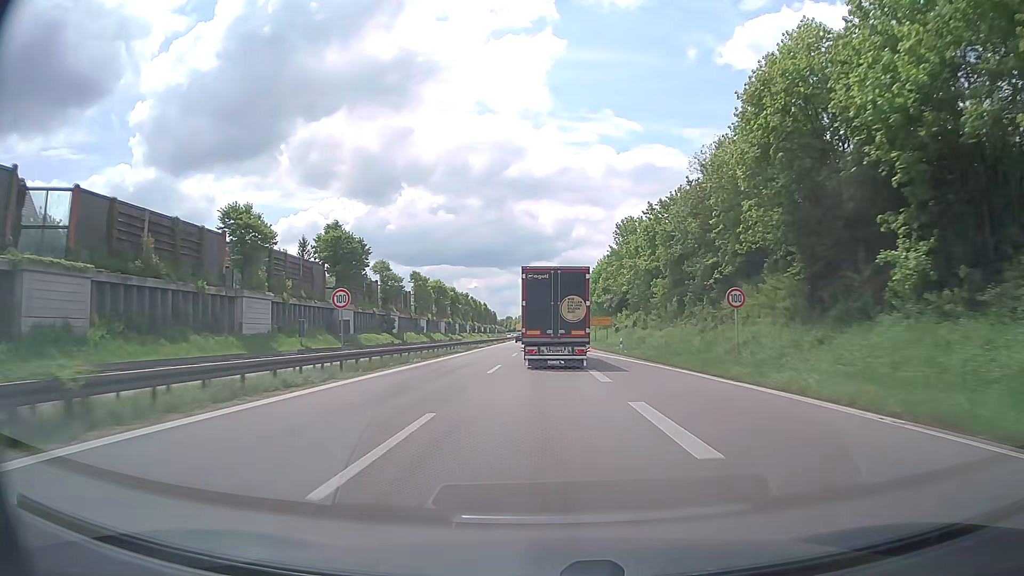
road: trunk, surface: asphalt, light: Day
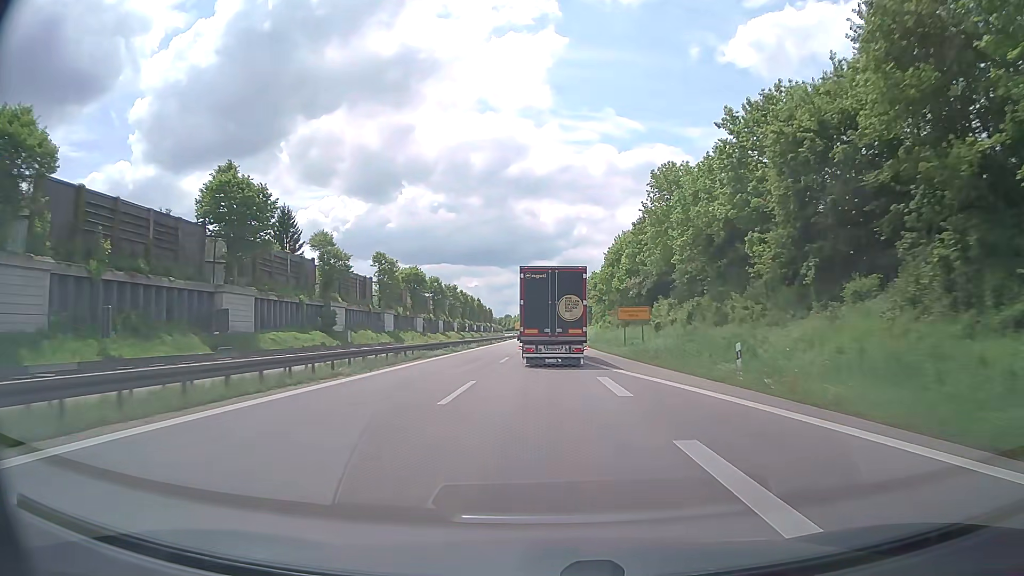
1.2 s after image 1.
(+0.1, +28.9) m; 0°
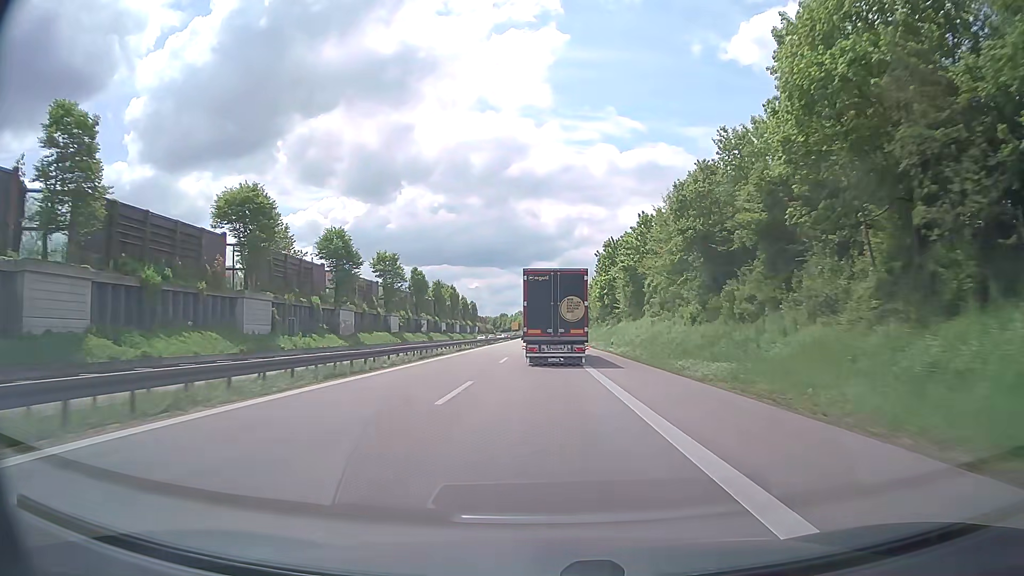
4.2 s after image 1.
(+0.4, +72.3) m; 0°
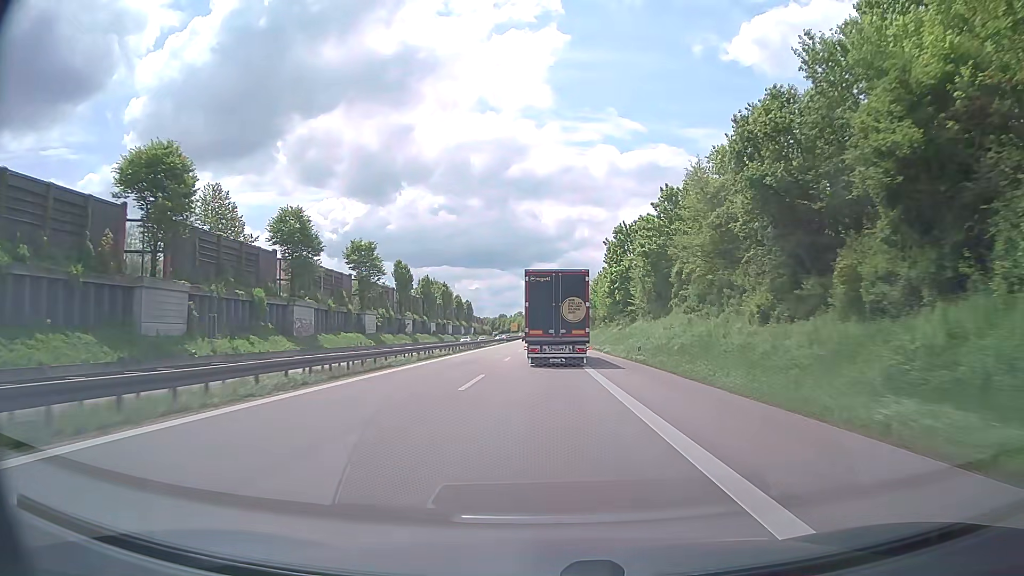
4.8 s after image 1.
(+0.1, +14.5) m; 0°
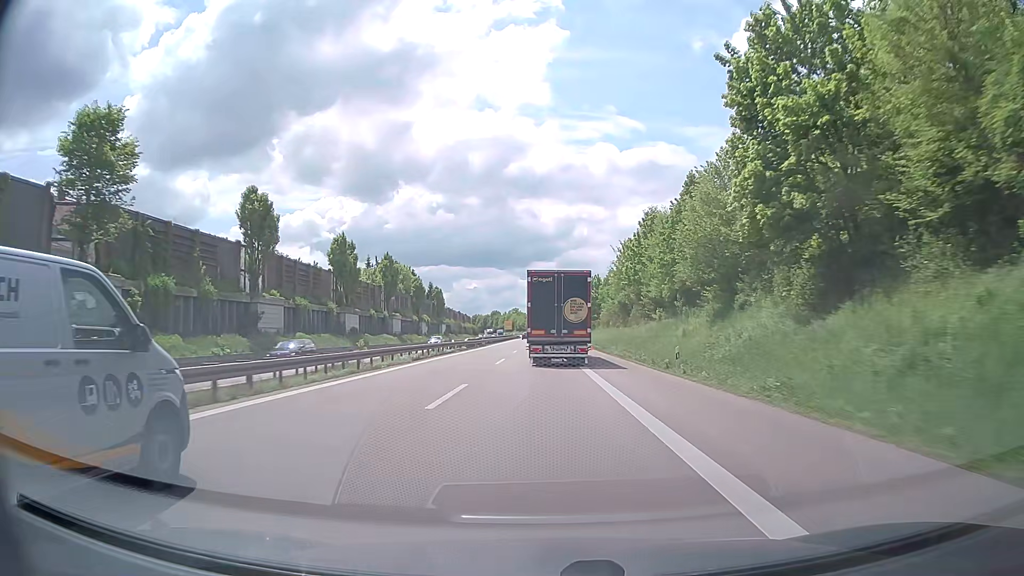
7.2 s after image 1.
(+0.1, +58.4) m; 0°
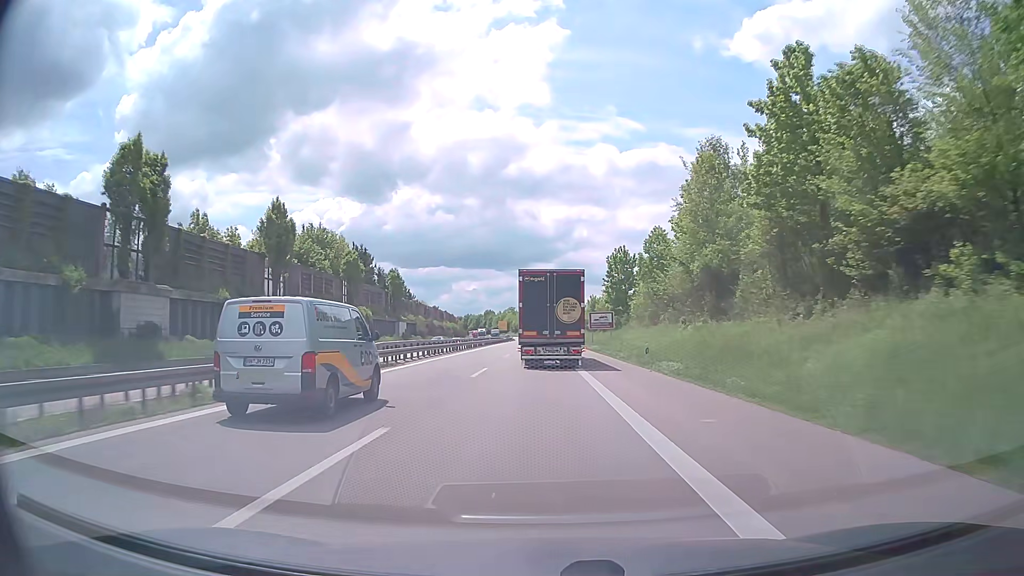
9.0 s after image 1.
(+0.1, +44.9) m; 0°
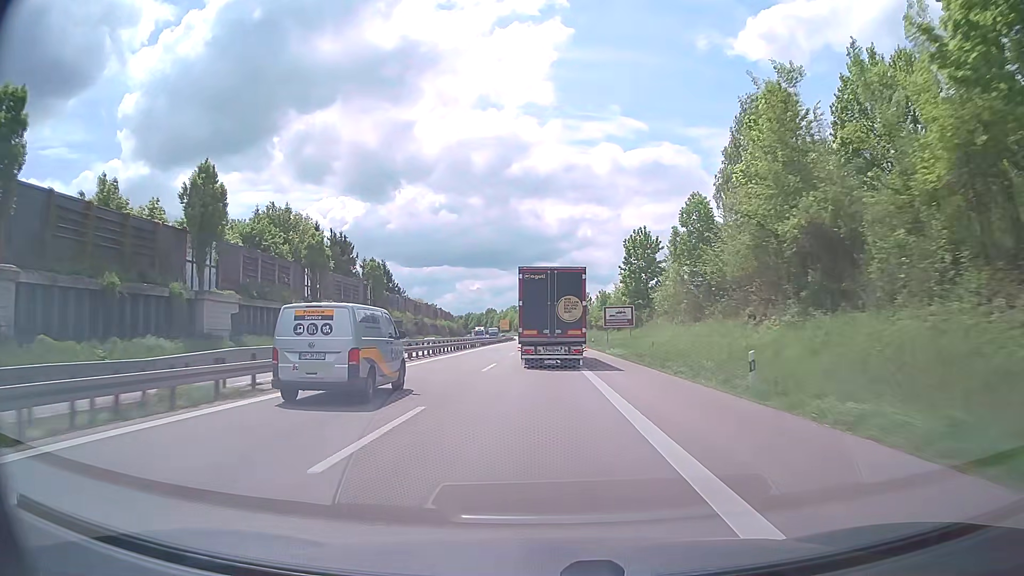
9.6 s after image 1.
(-0.1, +15.3) m; 0°
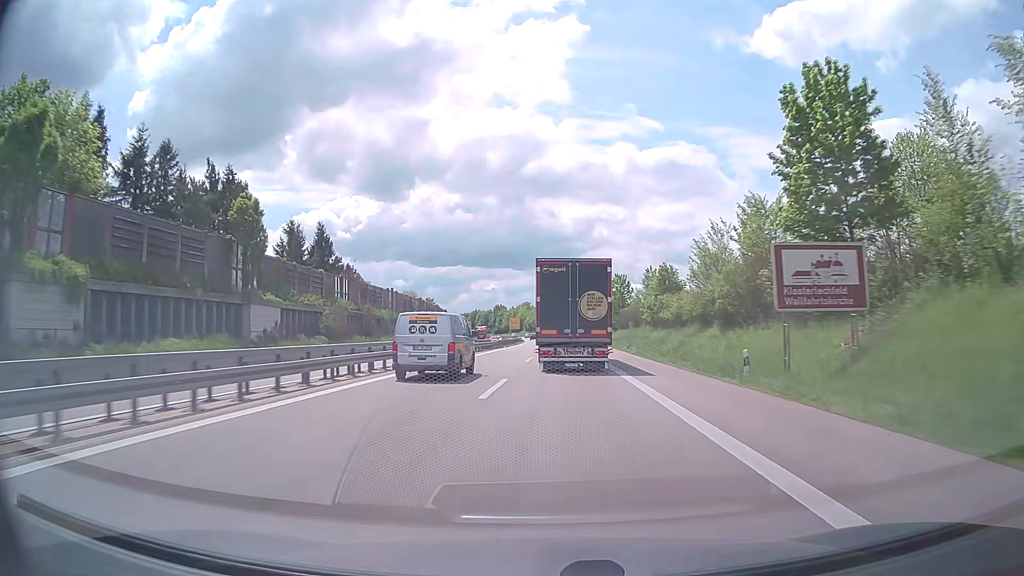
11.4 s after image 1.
(-0.6, +46.9) m; -1°
(0, +10) (0, +20) (0, +30) (0, +40) (0, +50) (-1, +60) (-1, +70) (-1, +80) (-1, +90) (-1, +100) m
